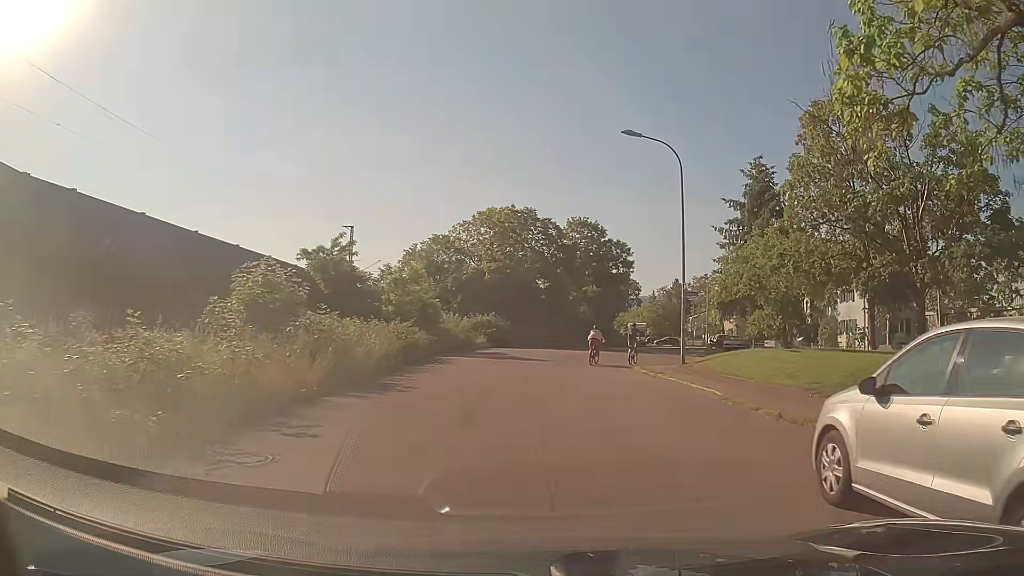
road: residential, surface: asphalt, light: Day
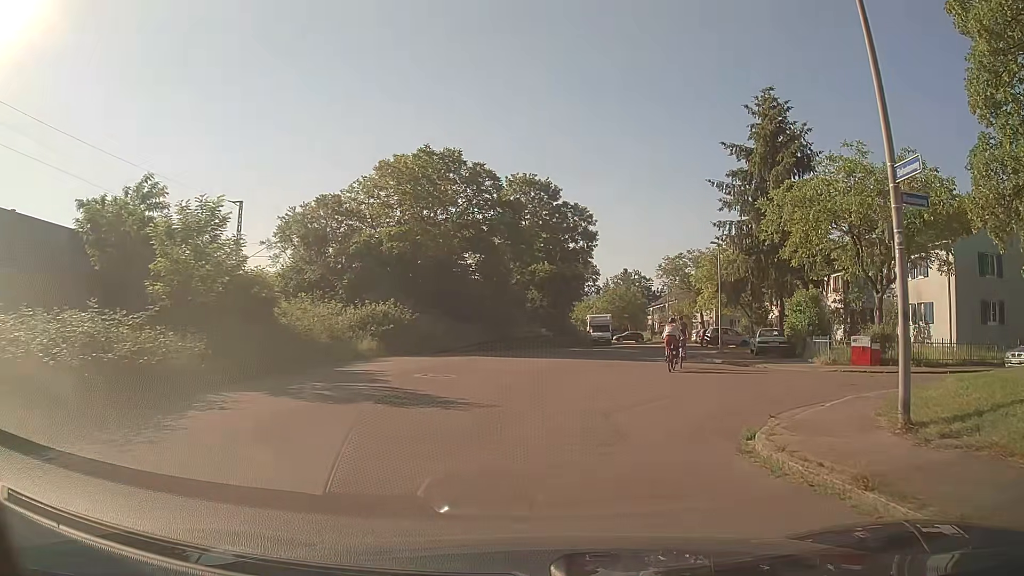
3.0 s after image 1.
(+0.9, +18.9) m; +6°
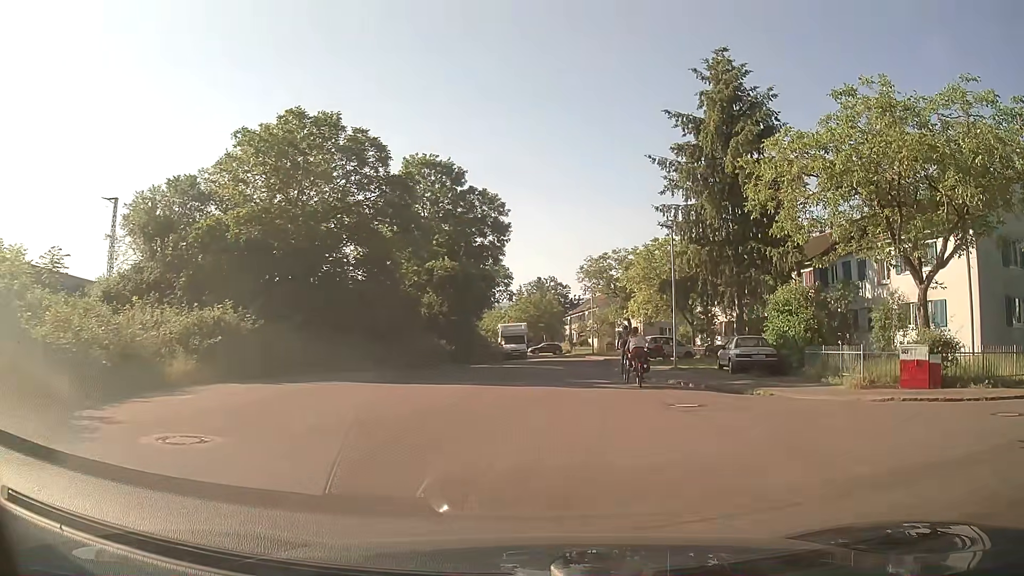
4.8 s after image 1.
(+0.6, +9.3) m; +7°
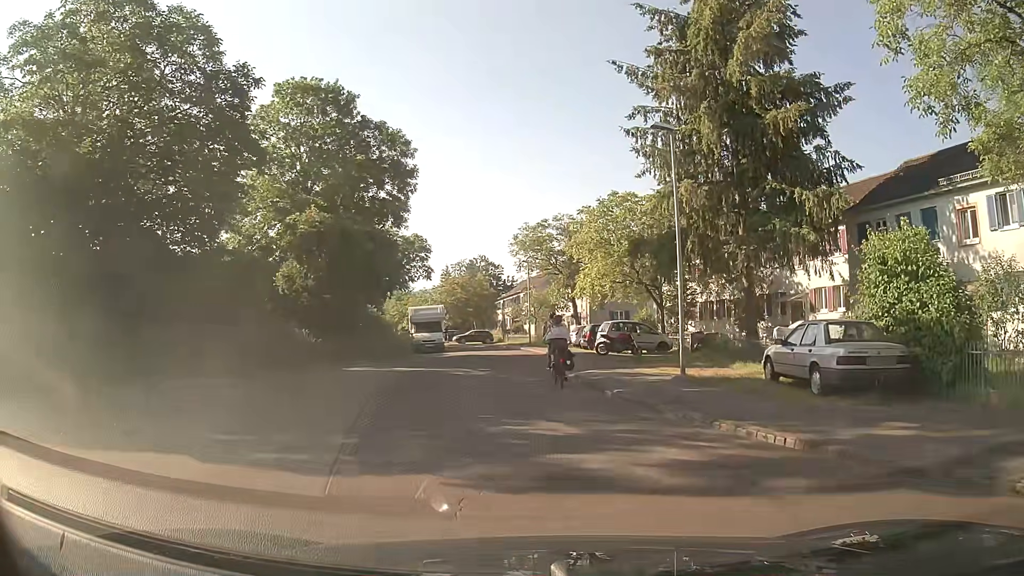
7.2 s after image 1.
(+0.9, +12.9) m; +6°
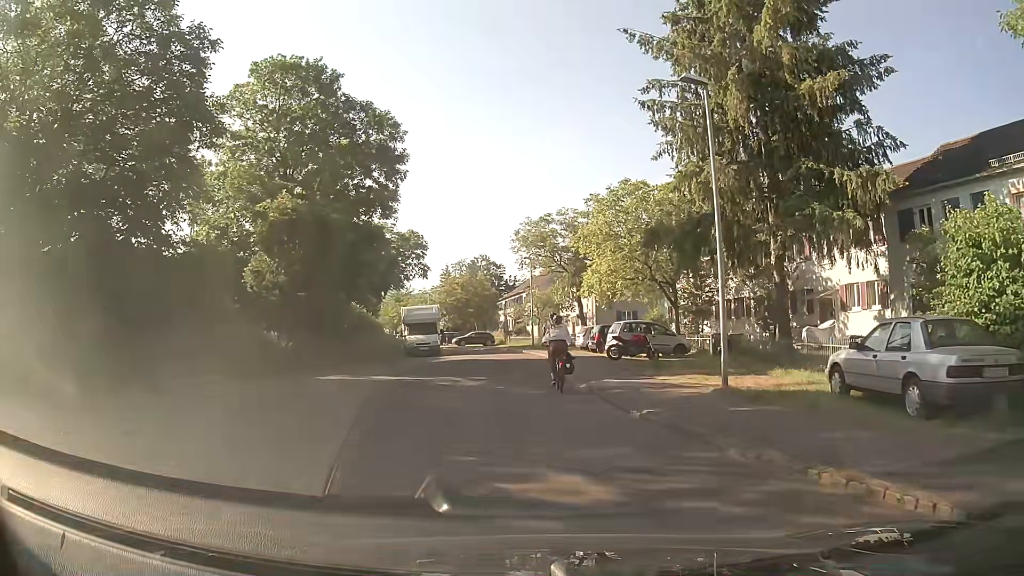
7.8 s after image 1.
(0.0, +3.3) m; +1°
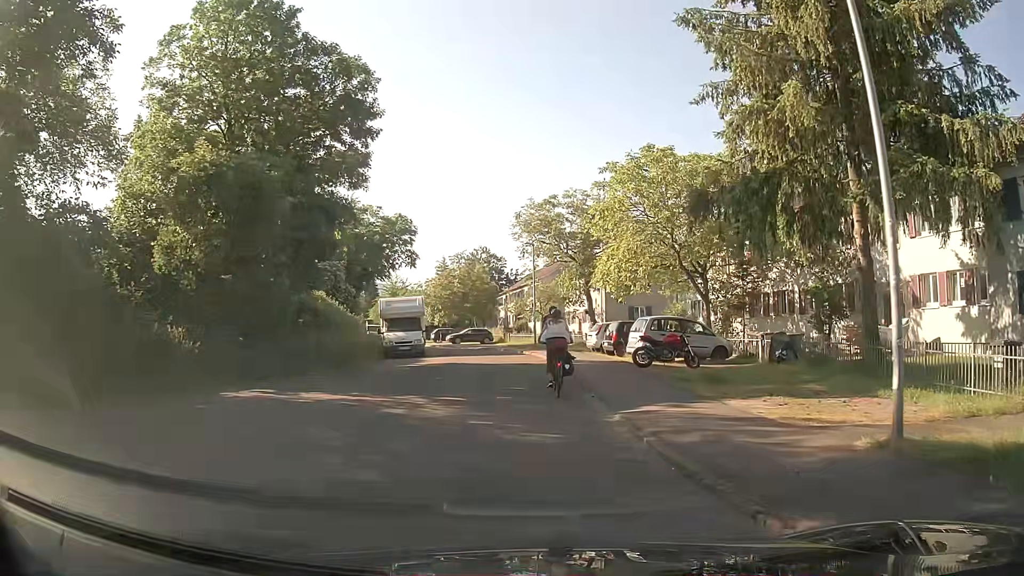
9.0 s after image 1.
(-0.1, +6.3) m; -1°
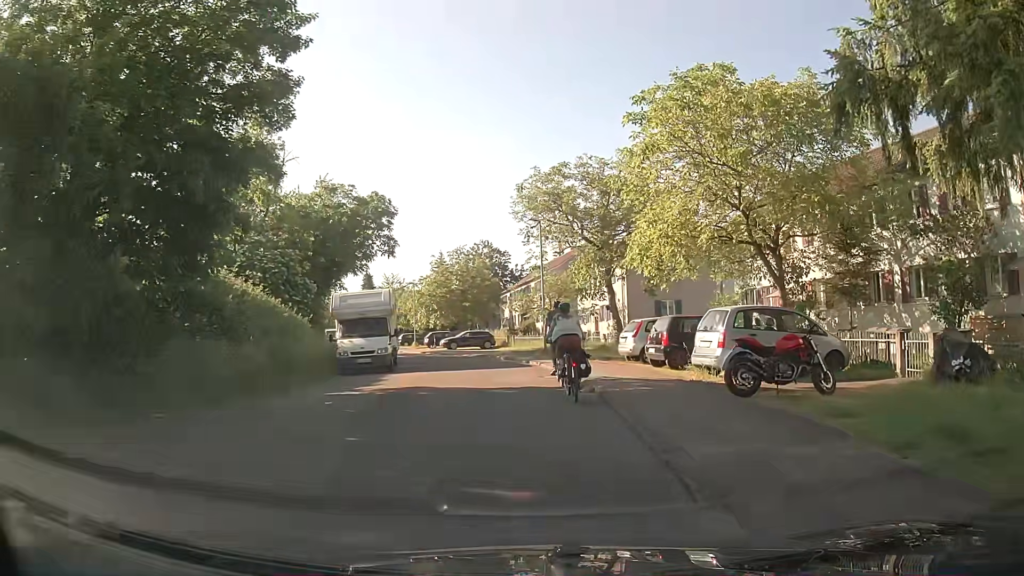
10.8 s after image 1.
(-0.1, +9.0) m; -1°
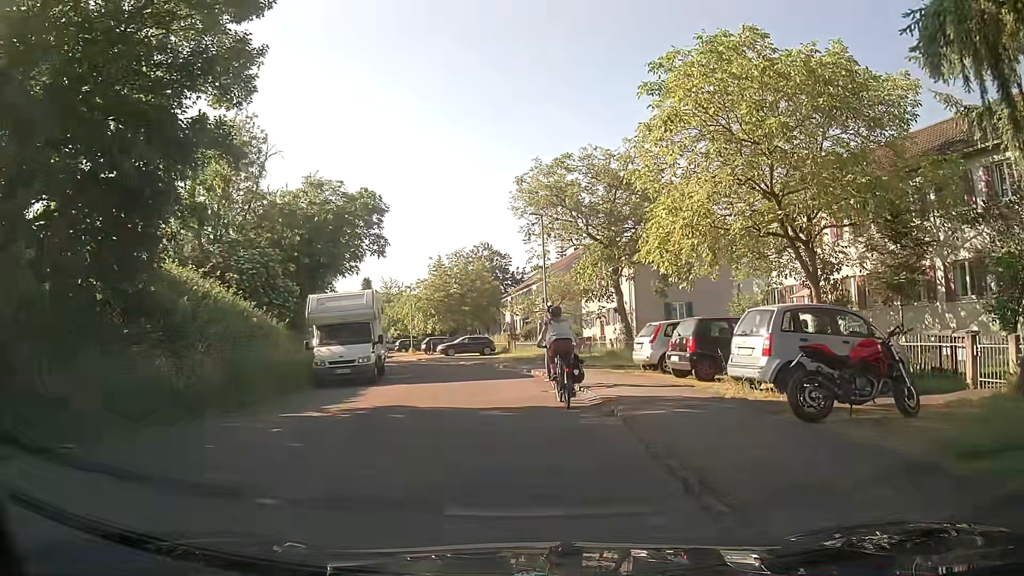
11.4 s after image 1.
(0.0, +2.7) m; 0°
(0, +10) (-1, +20) (-3, +30) (-7, +39) (-10, +49) (-14, +58) (-18, +67) (-21, +76) (-25, +86) (-28, +95) m
